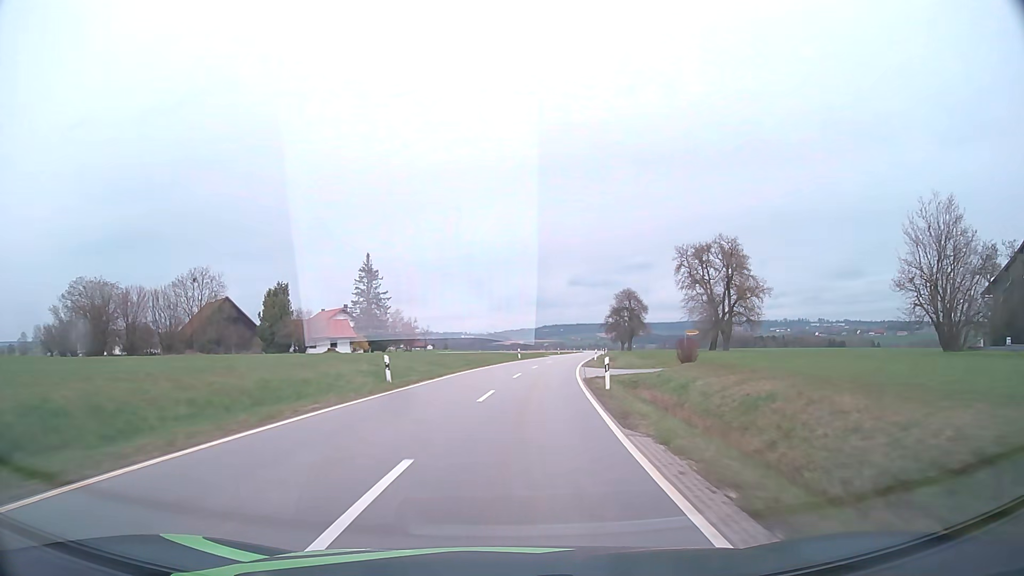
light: Day
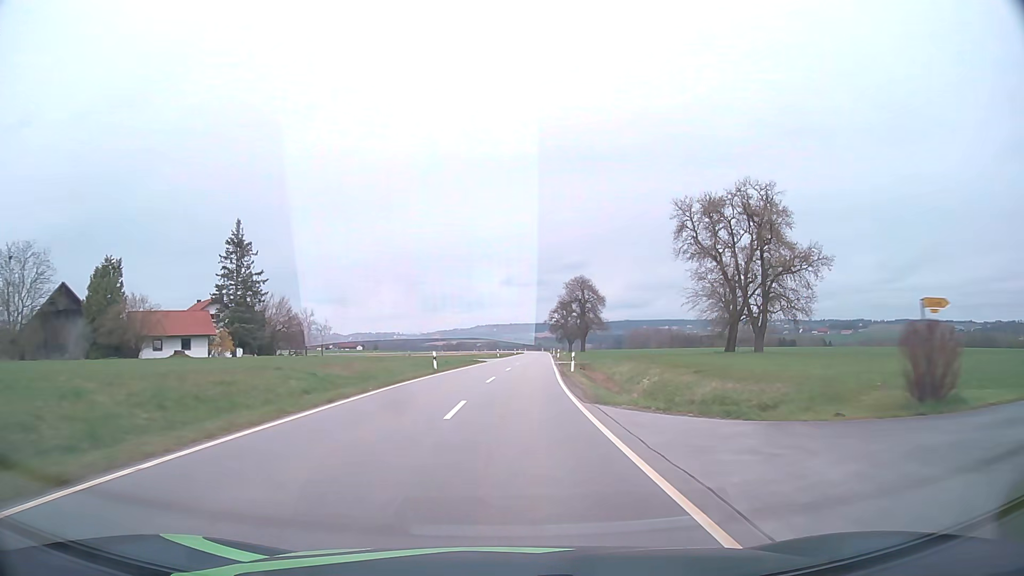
(+1.5, +28.1) m; +6°
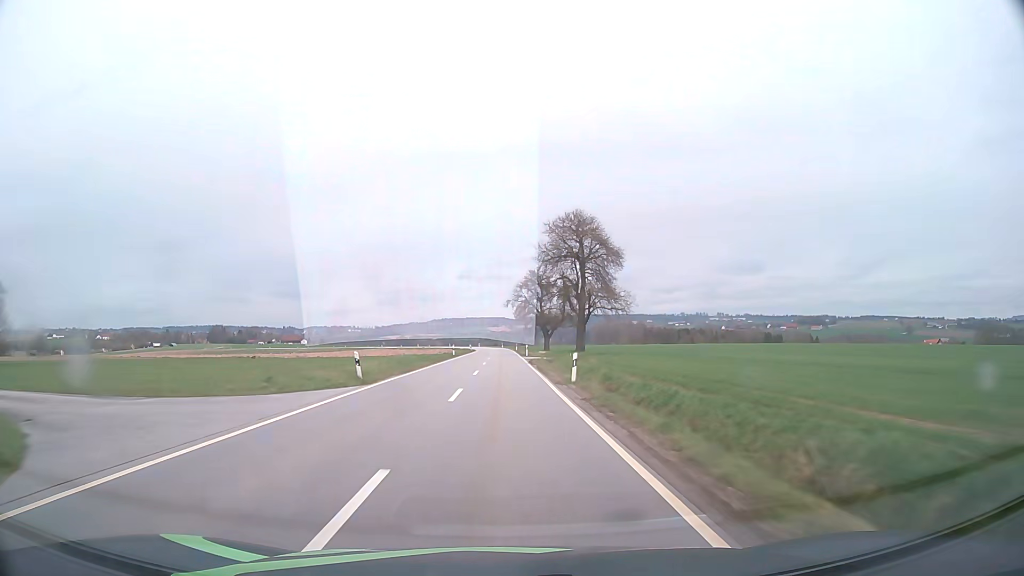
(+2.6, +57.9) m; +4°
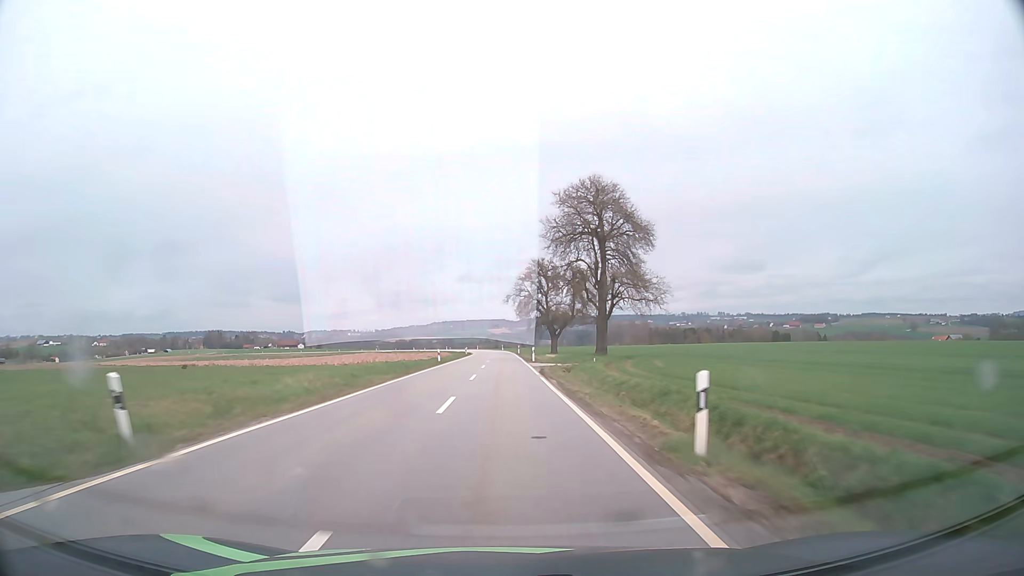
(0.0, +14.6) m; 0°
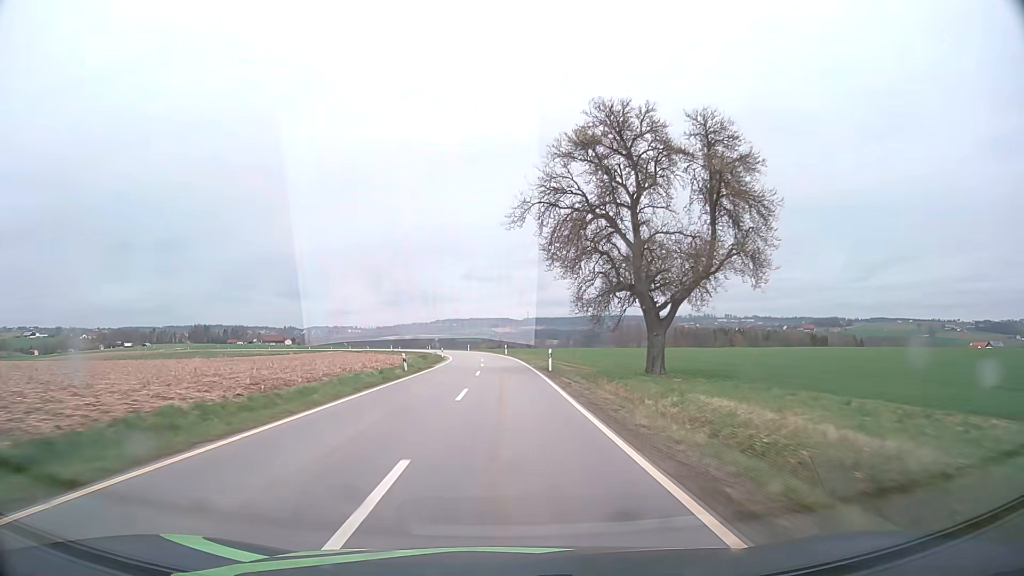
(-0.4, +57.9) m; 0°
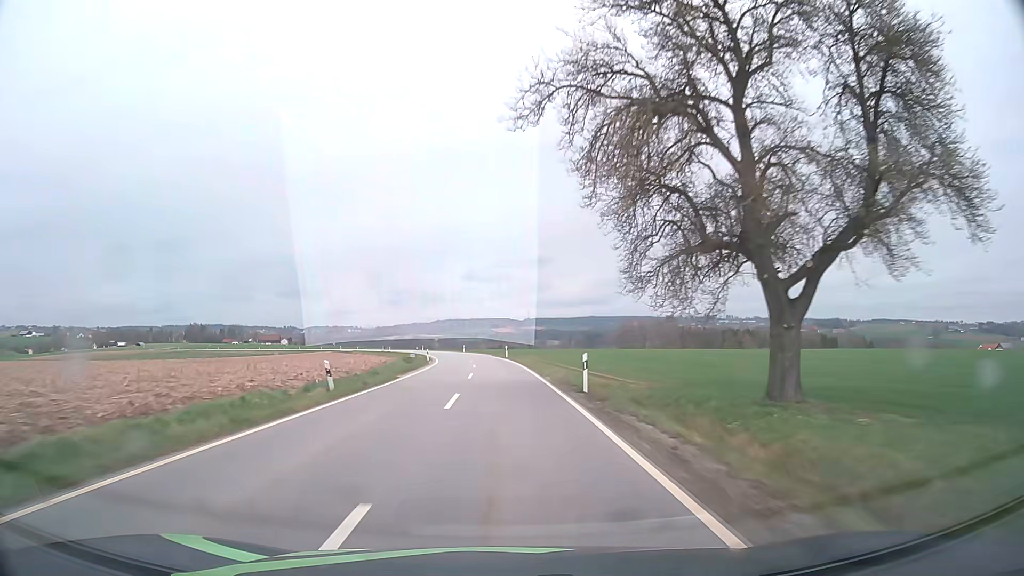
(-0.1, +14.4) m; 0°
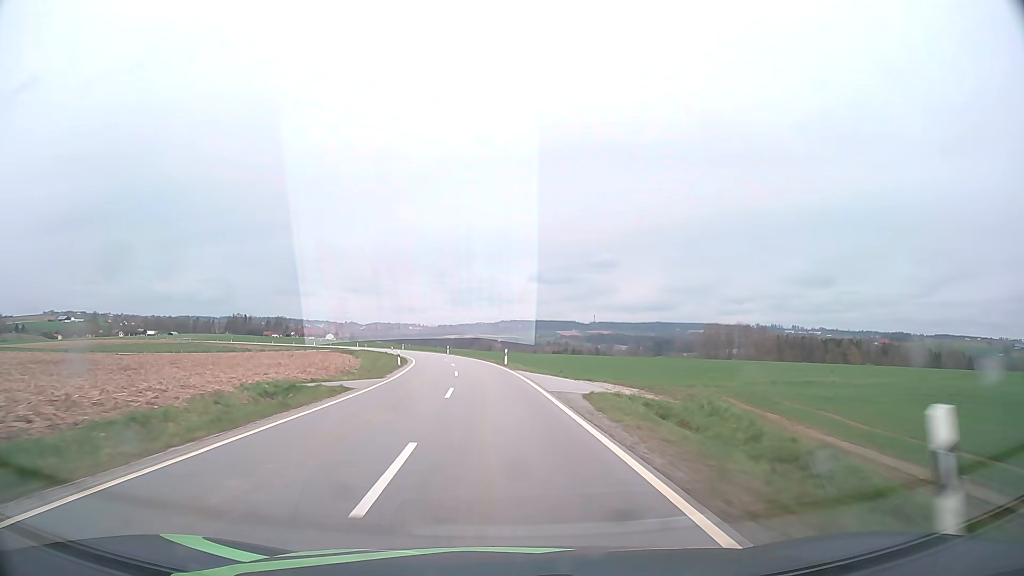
(-1.9, +57.2) m; -5°
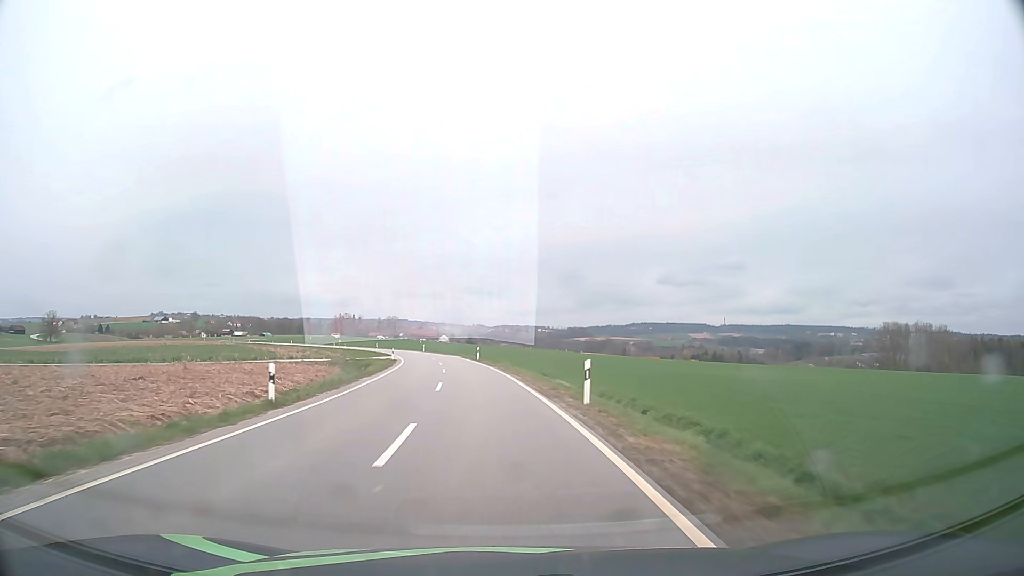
(-6.1, +70.8) m; -11°
(0, +10) (-1, +20) (-1, +30) (-2, +40) (-4, +50) (-5, +60) (-7, +70) (-9, +79) (-11, +89) (-14, +99) m
